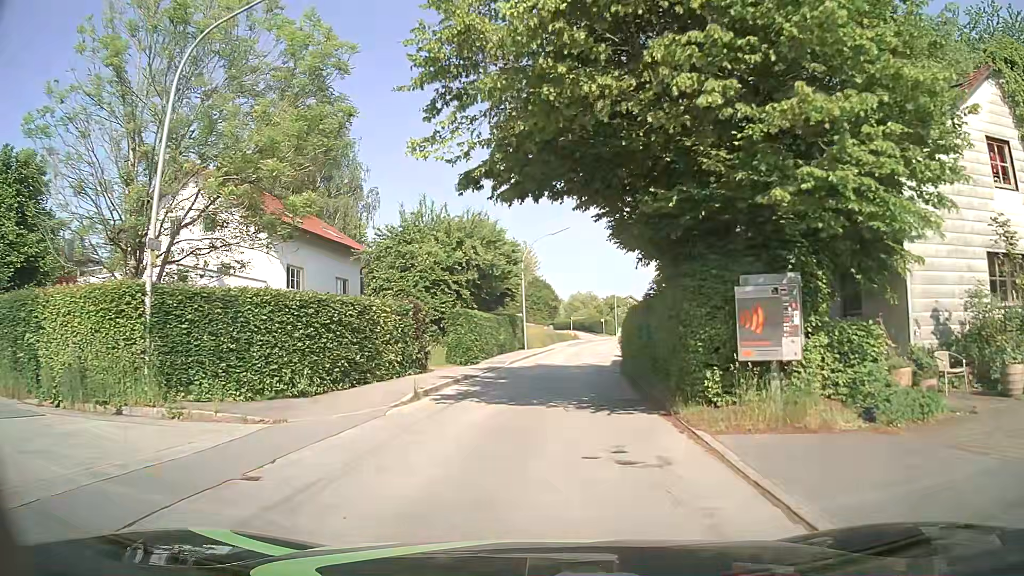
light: Day
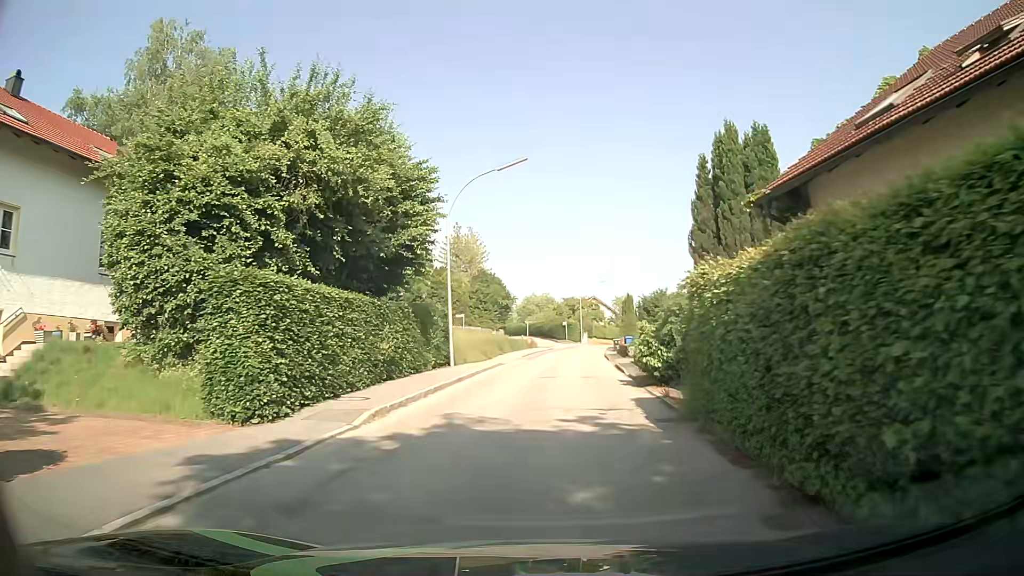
(+0.5, +19.3) m; +3°
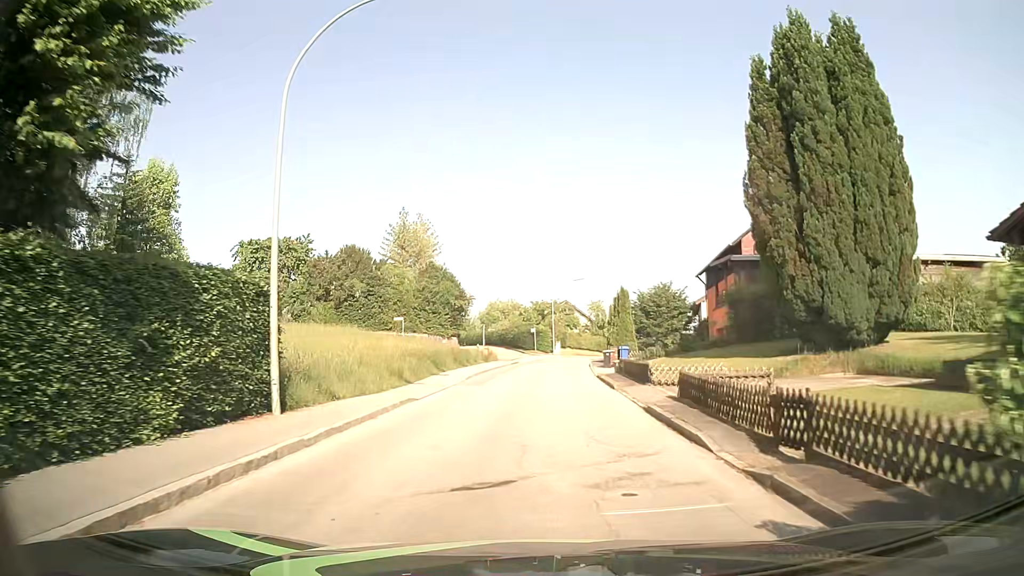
(+0.6, +15.4) m; +3°
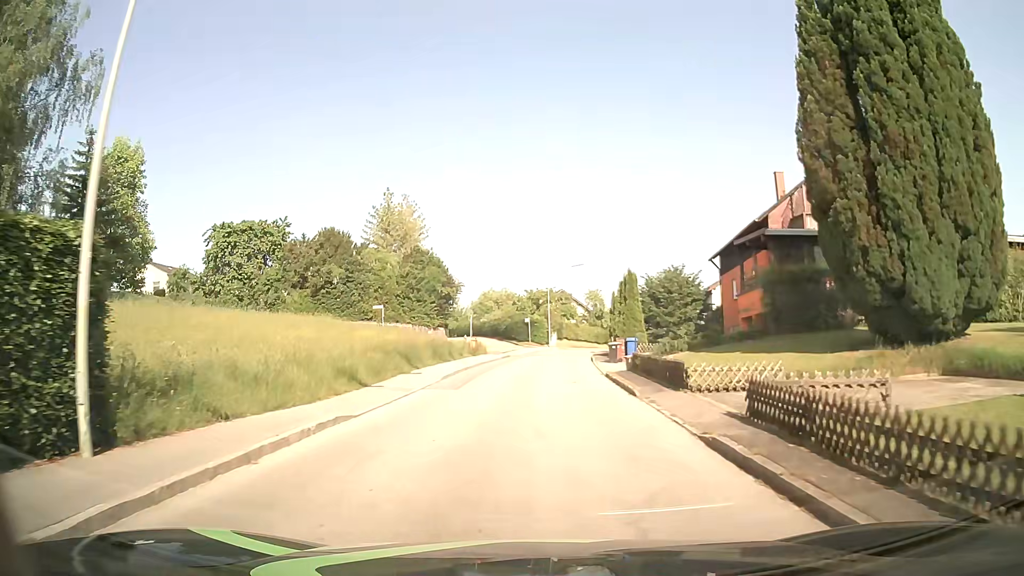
(0.0, +5.2) m; +1°
